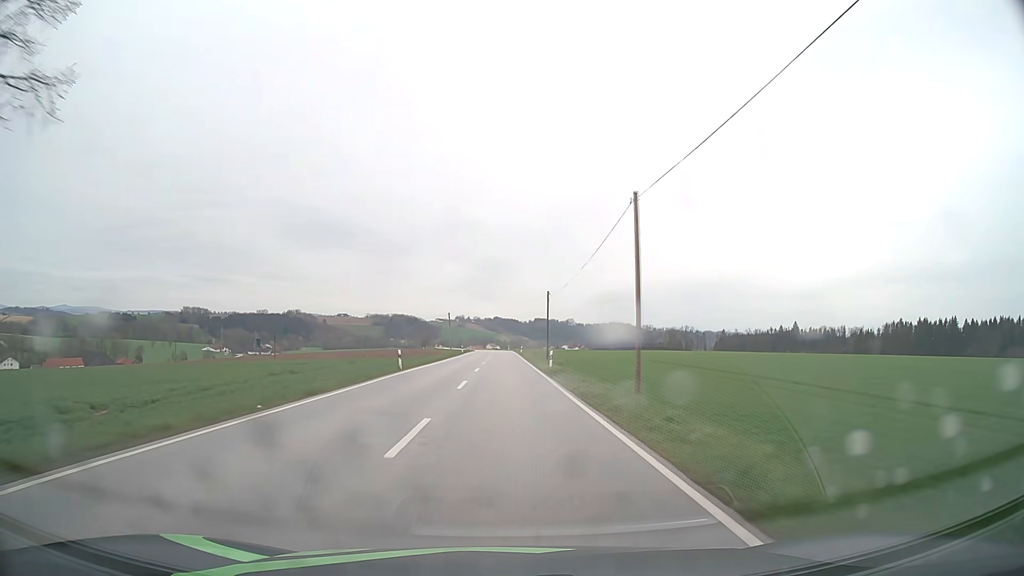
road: secondary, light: Day
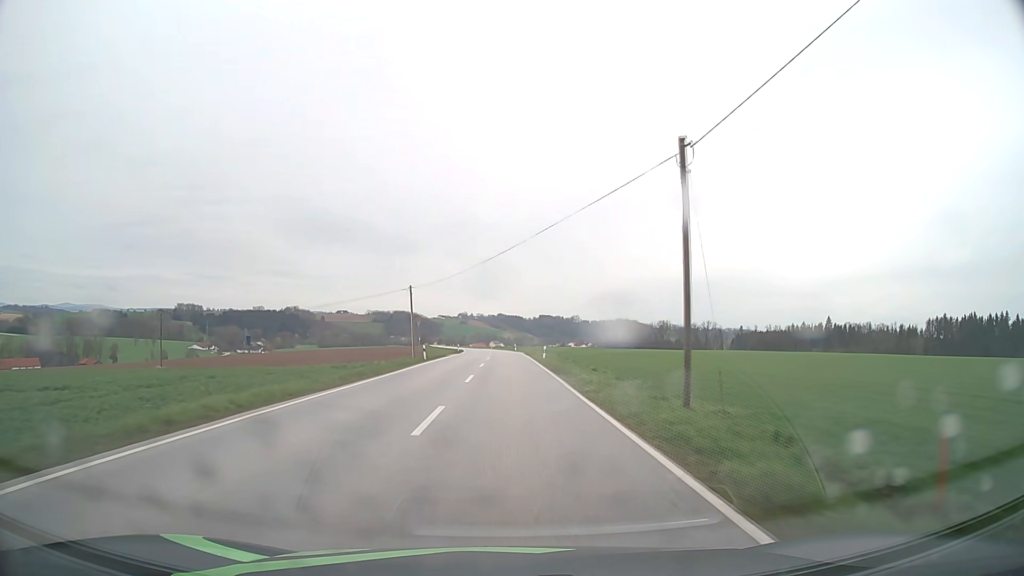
(-0.2, +46.4) m; 0°
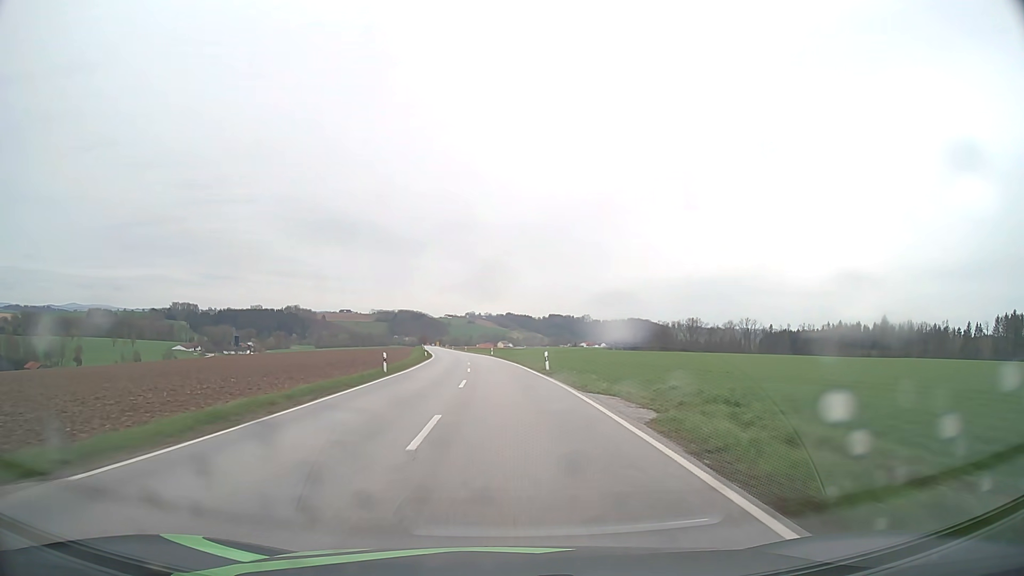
(-0.2, +60.6) m; -1°
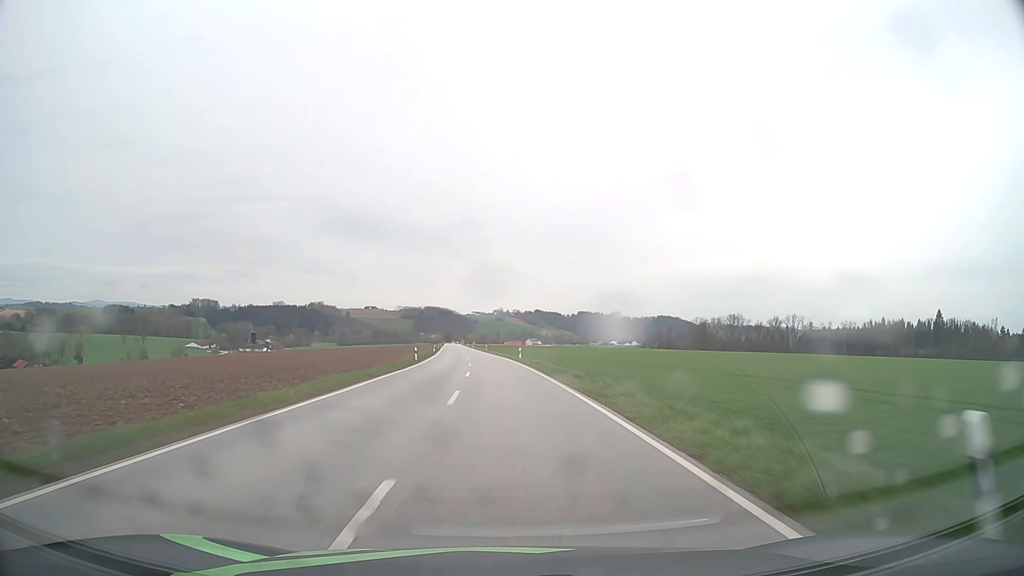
(-0.6, +30.2) m; -2°
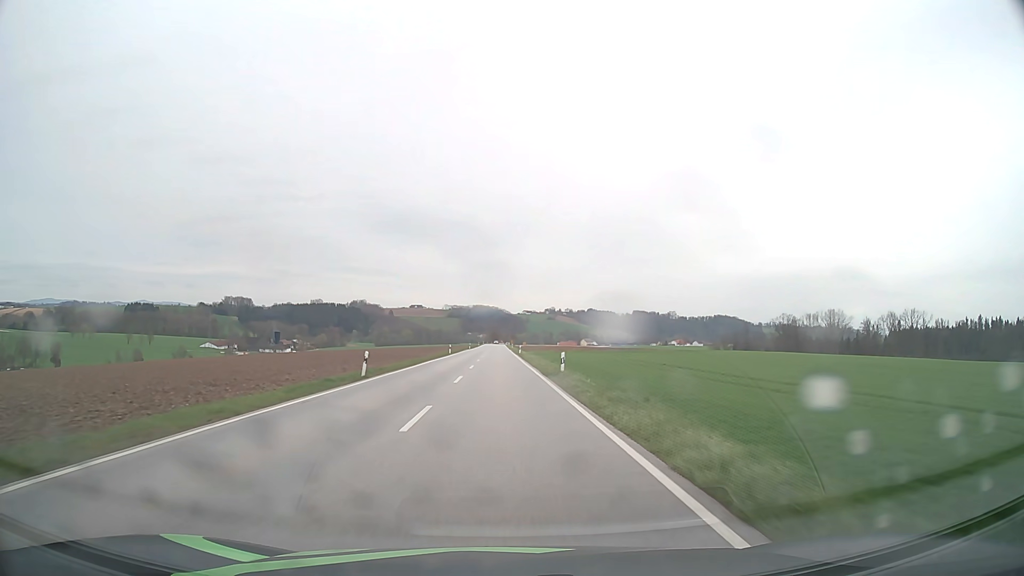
(-3.2, +76.3) m; -4°
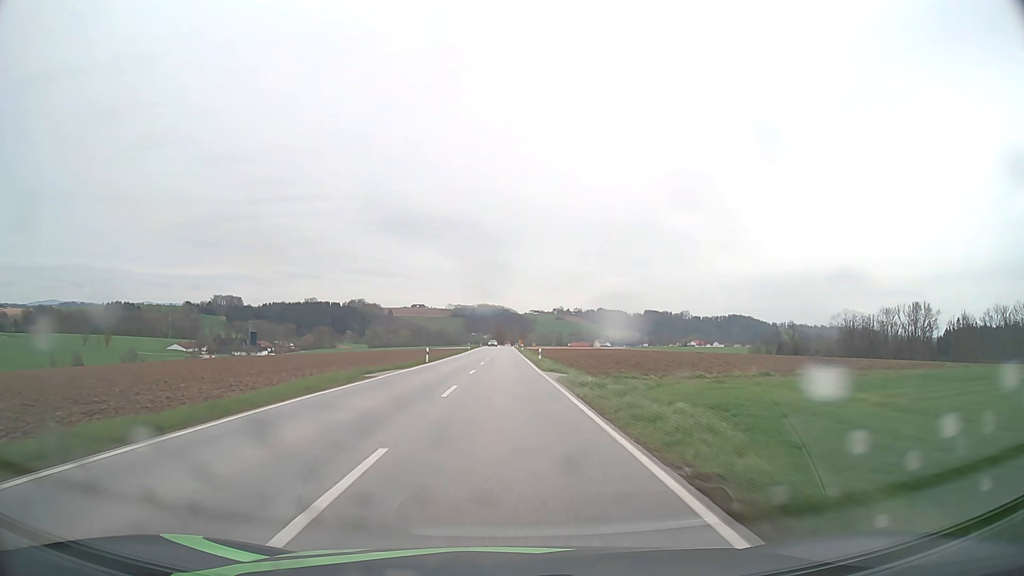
(-0.7, +77.7) m; -1°
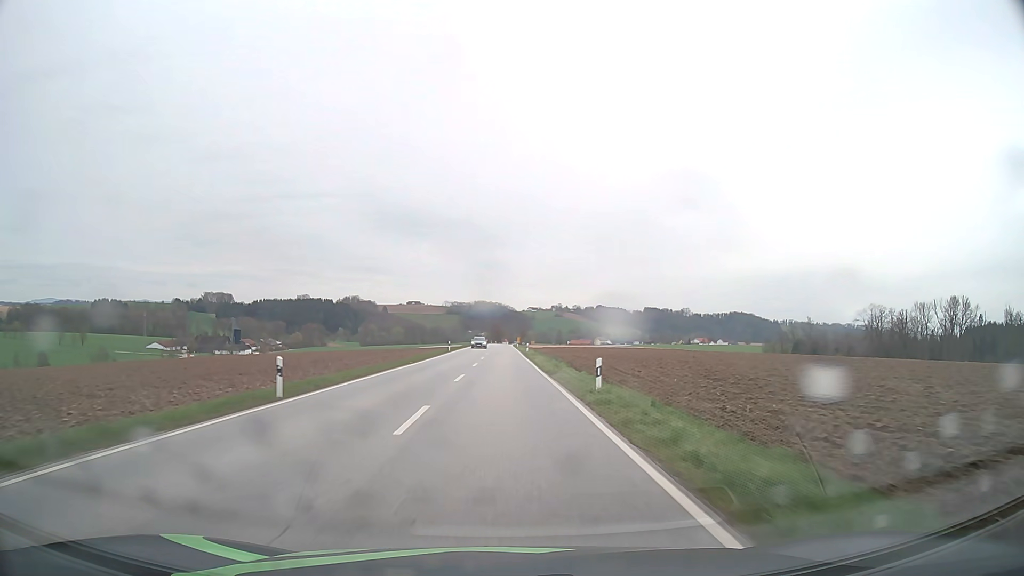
(0.0, +30.8) m; 0°
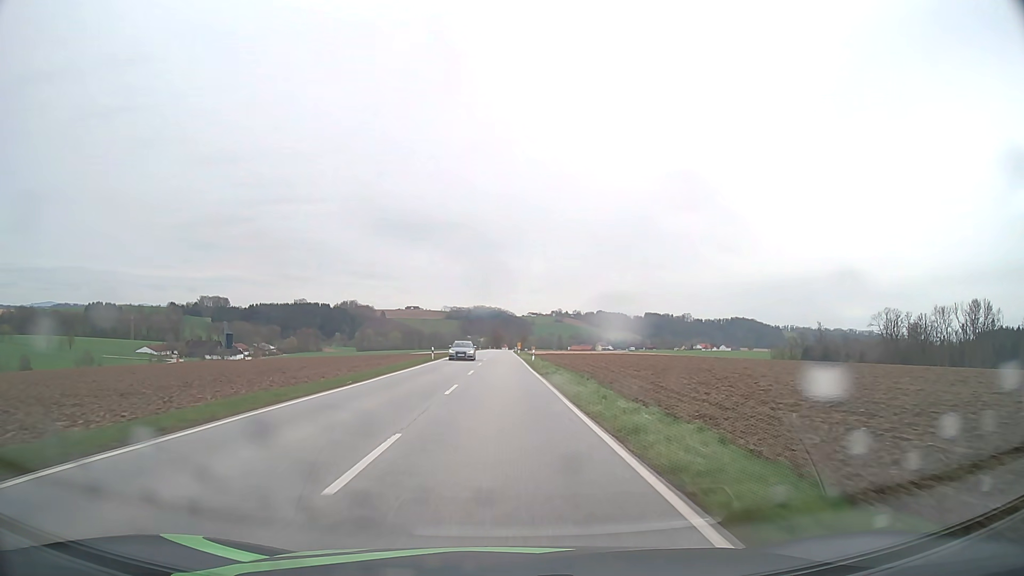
(0.0, +15.3) m; 0°
(0, +10) (0, +20) (0, +30) (0, +40) (0, +50) (0, +60) (0, +70) (0, +80) (0, +90) (0, +100) m
